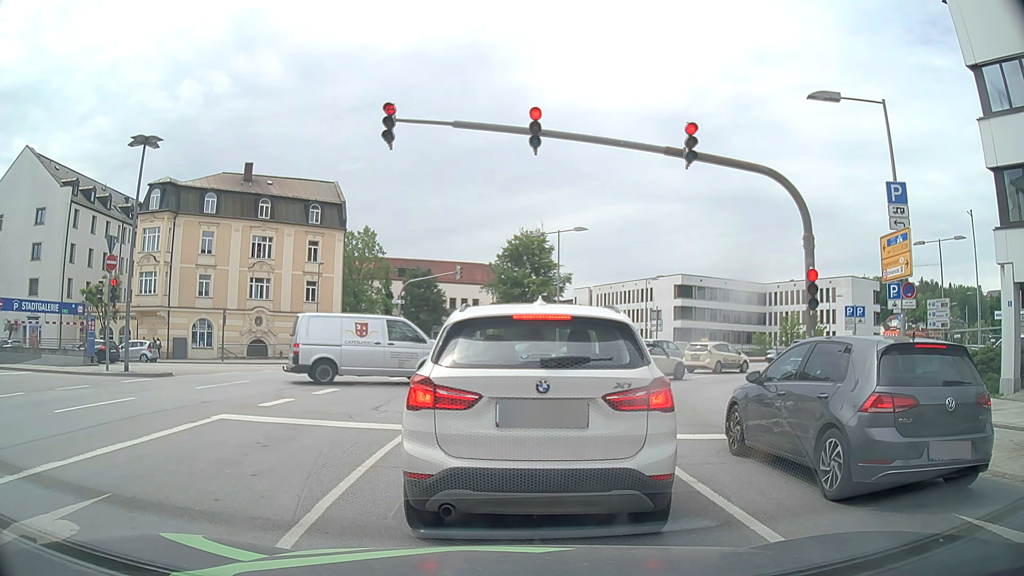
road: primary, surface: asphalt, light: Day
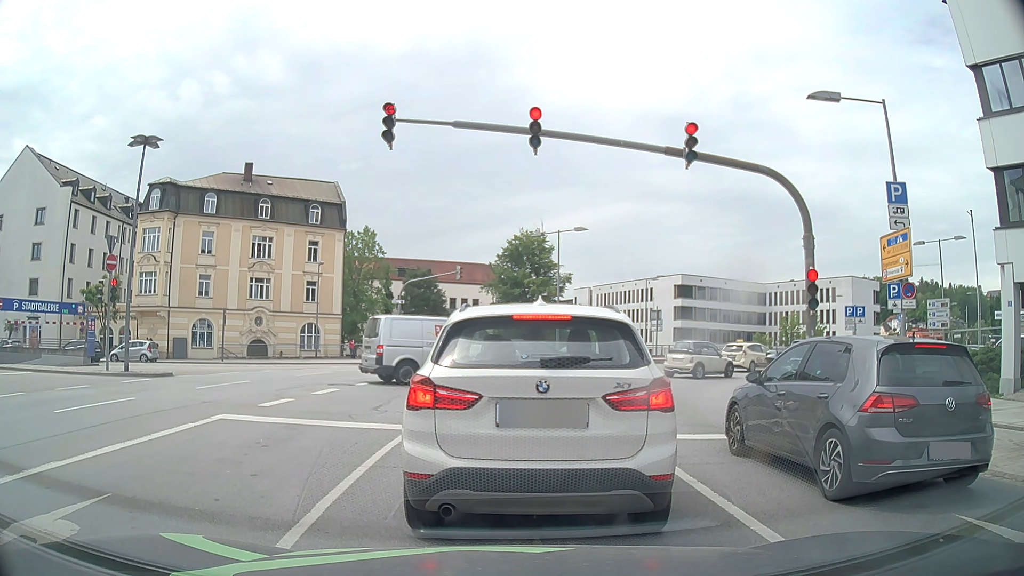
(0.0, 0.0) m; 0°
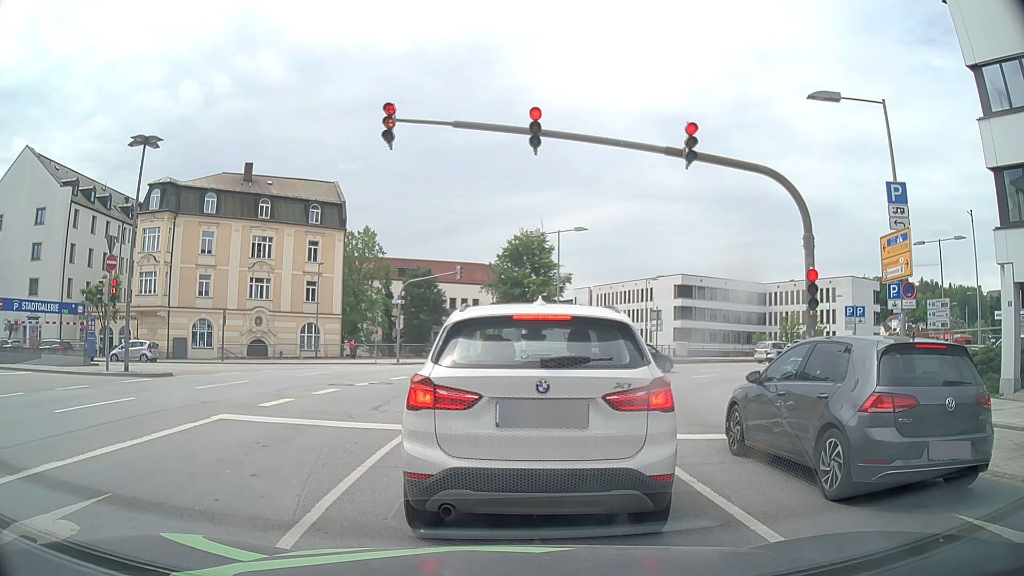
(0.0, 0.0) m; 0°
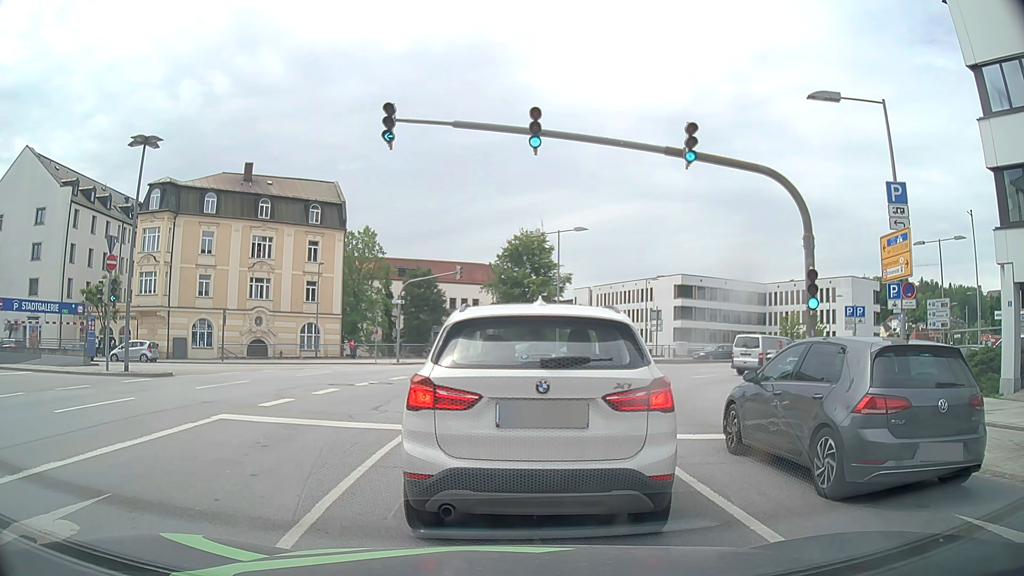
(0.0, 0.0) m; 0°
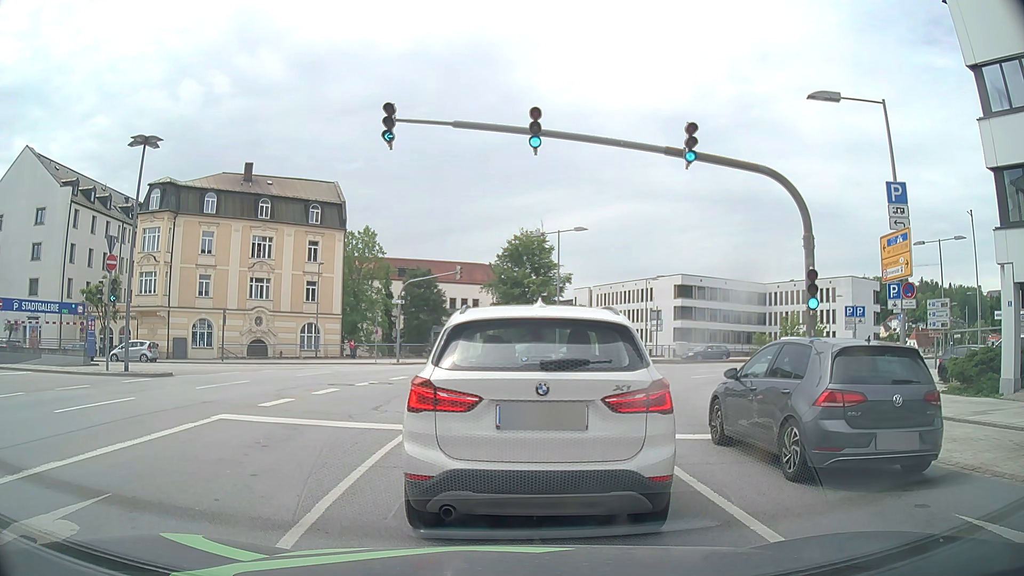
(0.0, 0.0) m; 0°
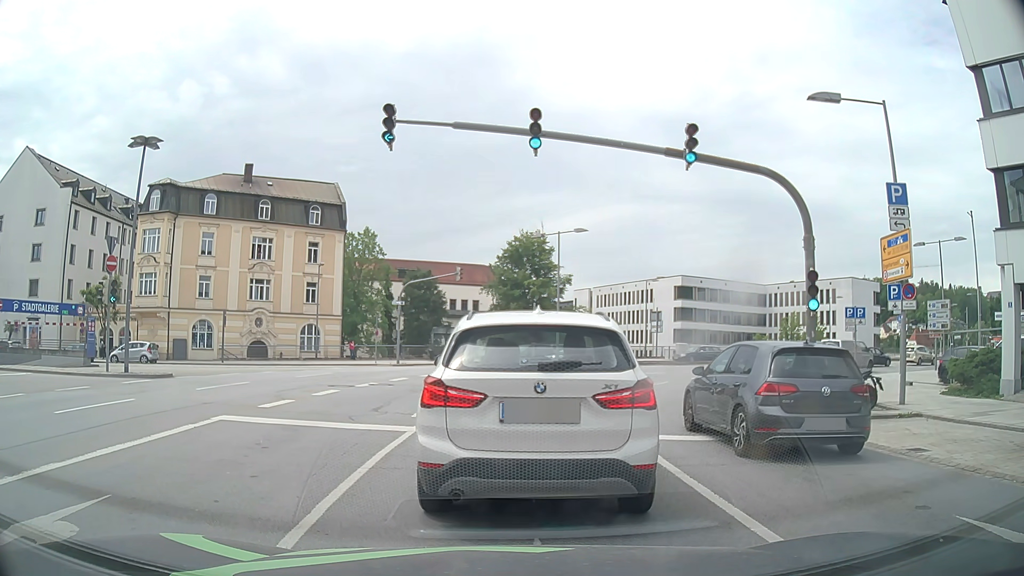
(0.0, 0.0) m; 0°
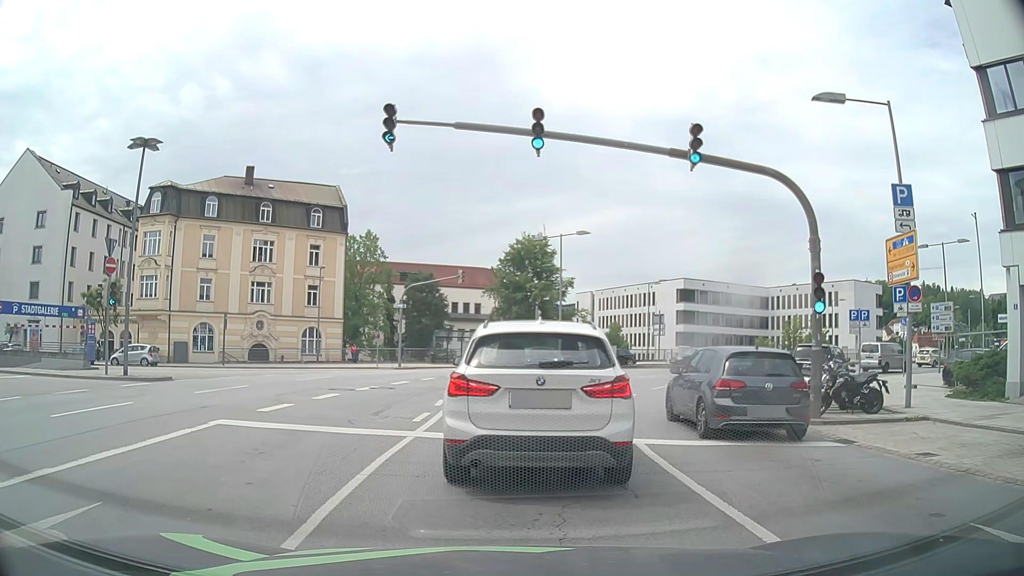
(0.0, +0.2) m; 0°
